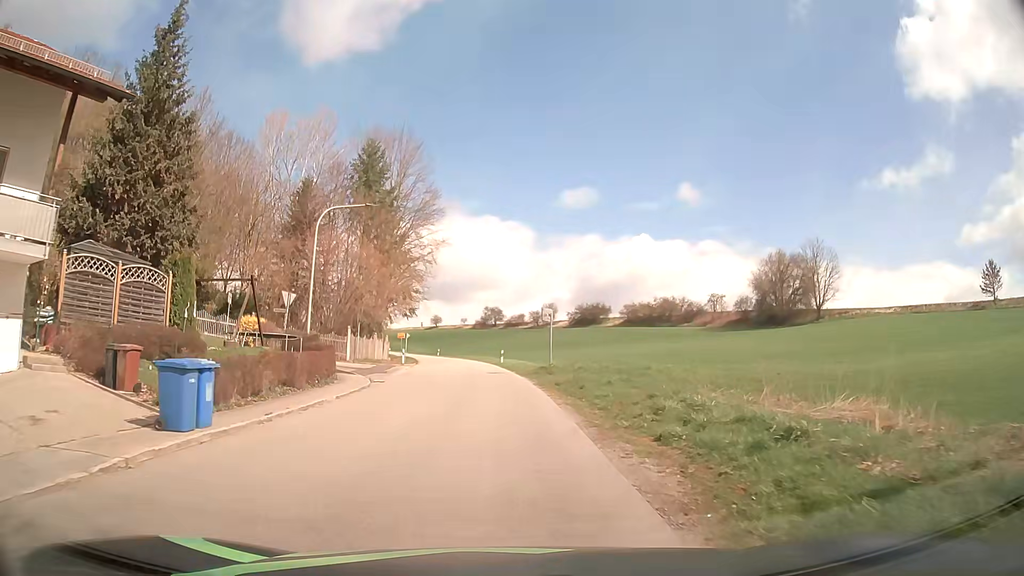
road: tertiary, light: Day
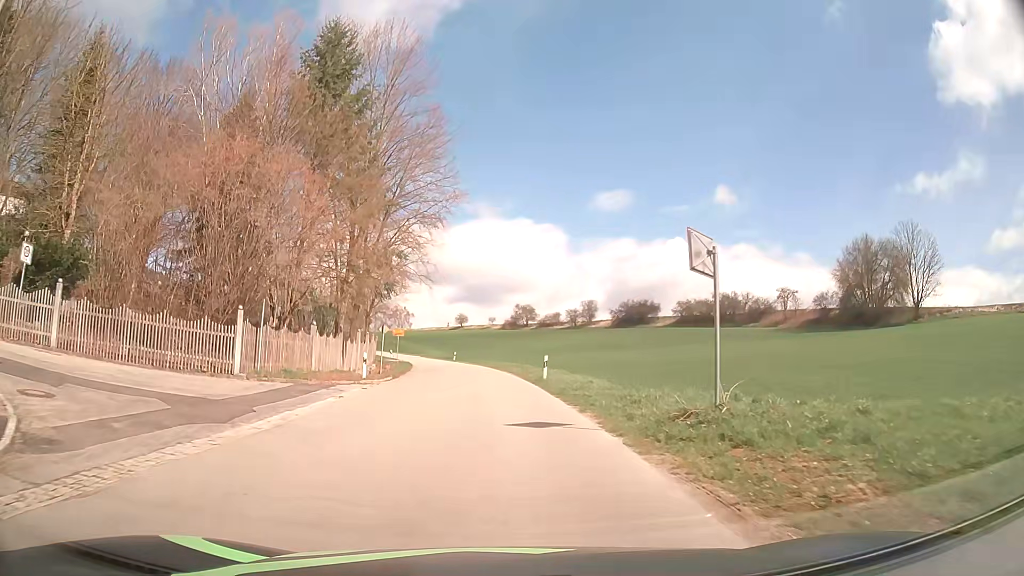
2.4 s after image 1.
(-0.6, +23.0) m; -2°
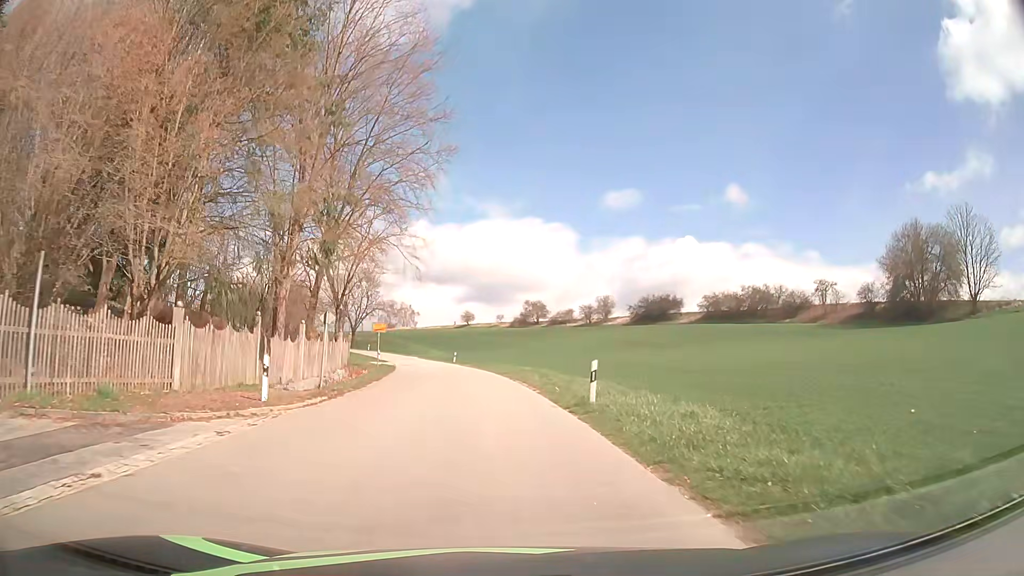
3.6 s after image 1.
(-0.1, +12.6) m; -1°
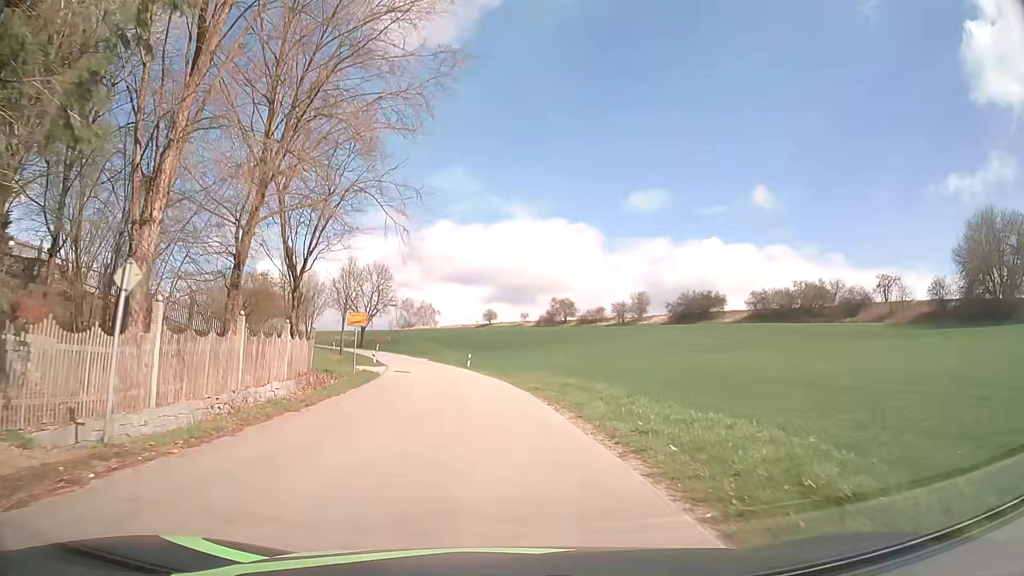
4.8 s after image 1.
(-0.2, +13.4) m; -2°
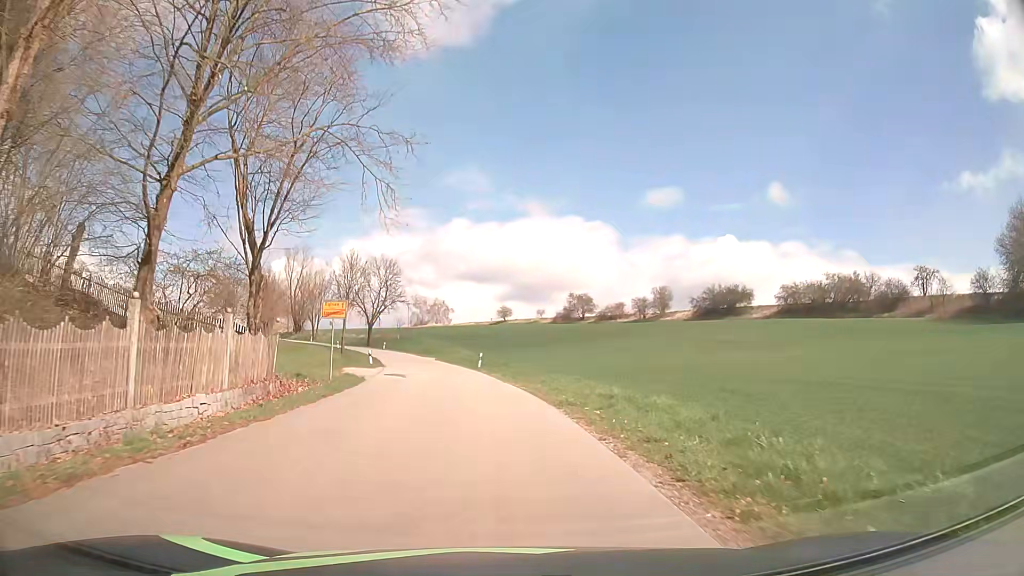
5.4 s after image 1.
(-0.1, +7.0) m; -1°
(0, +10) (-1, +20) (-2, +30) (-3, +40) (-5, +50) (-7, +59) (-10, +69) (-13, +79) (-16, +88) (-20, +97) m
